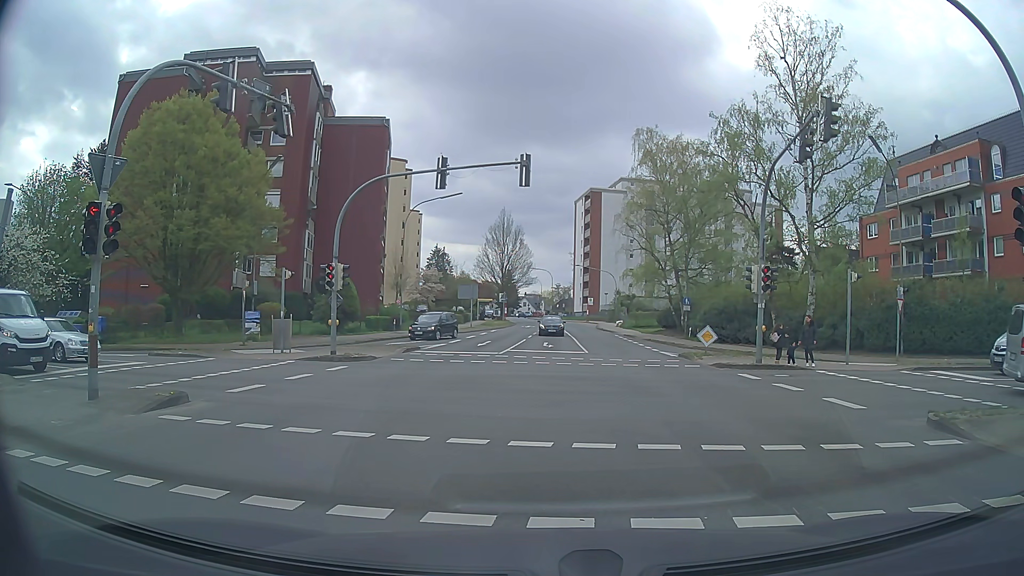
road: tertiary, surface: asphalt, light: Day
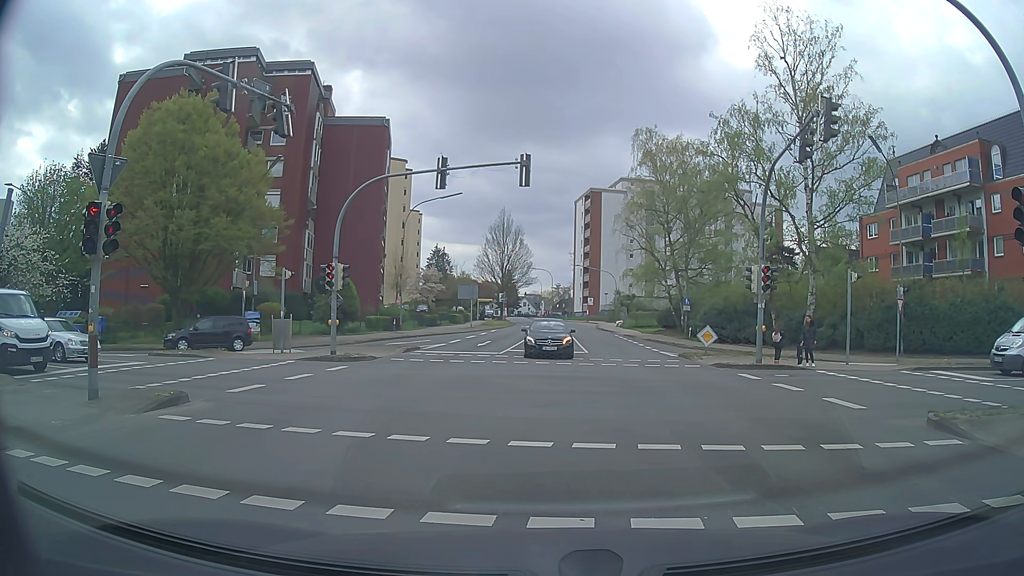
(0.0, 0.0) m; 0°
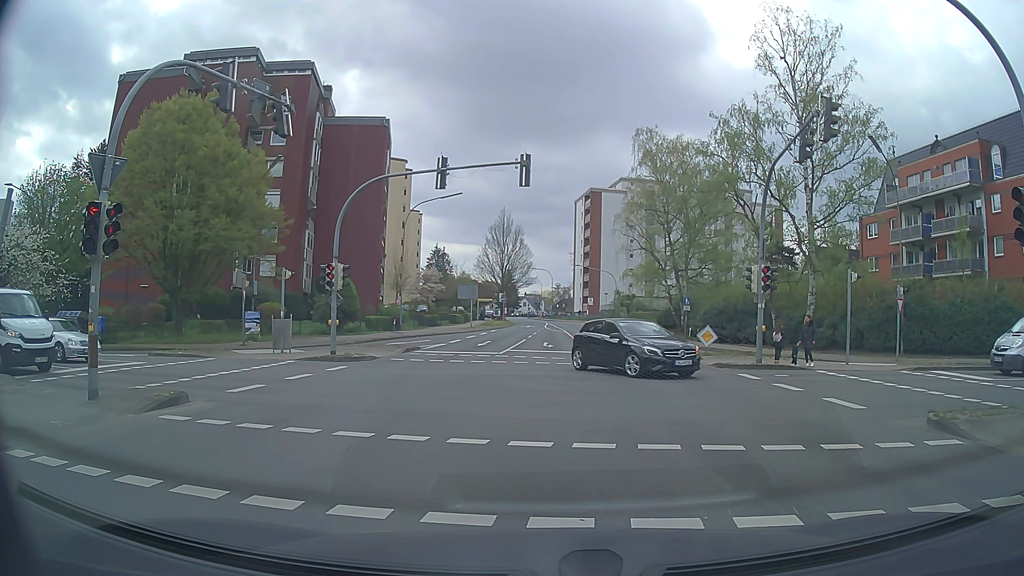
(0.0, 0.0) m; 0°
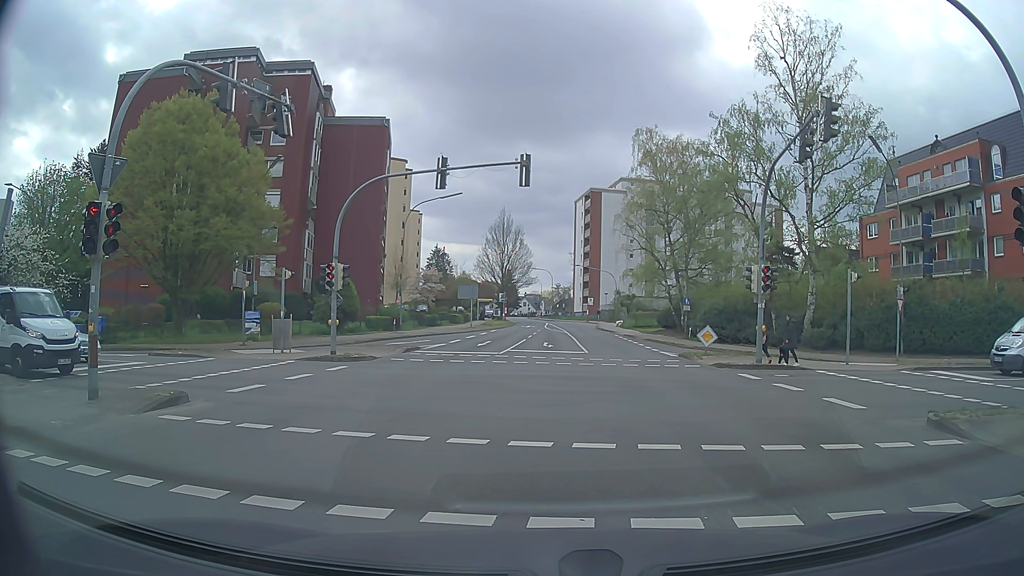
(0.0, 0.0) m; 0°
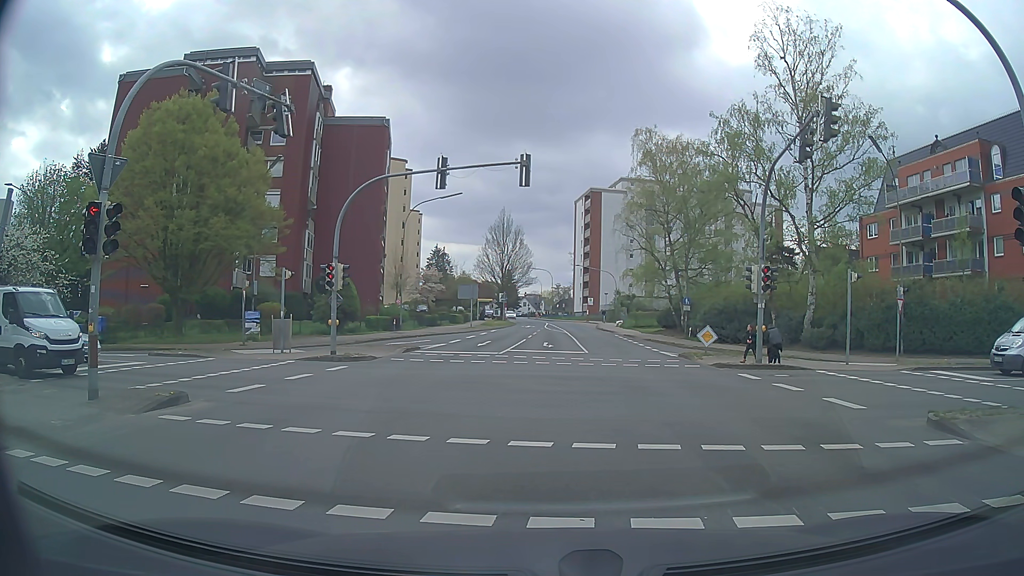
(0.0, 0.0) m; 0°
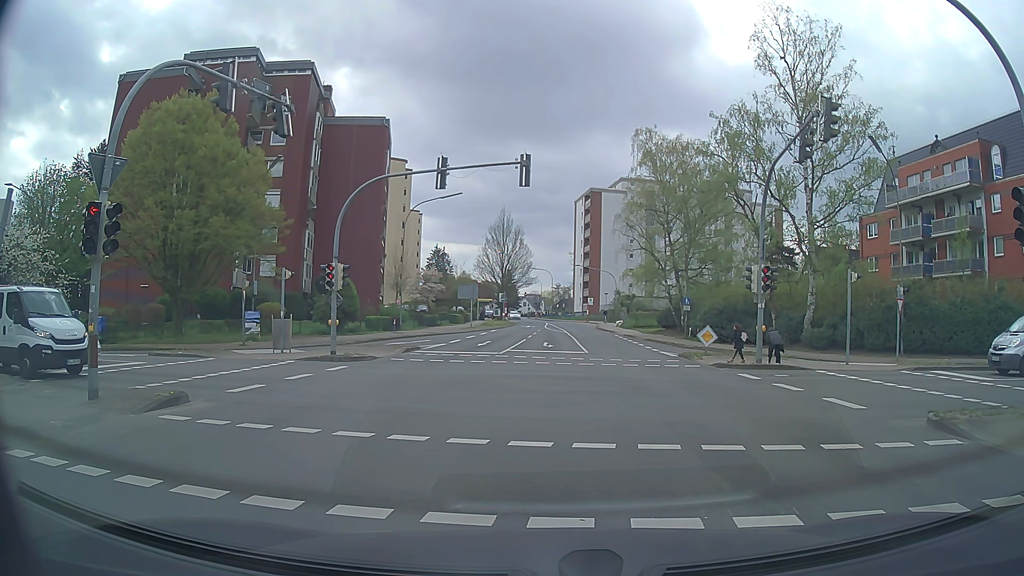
(0.0, 0.0) m; 0°
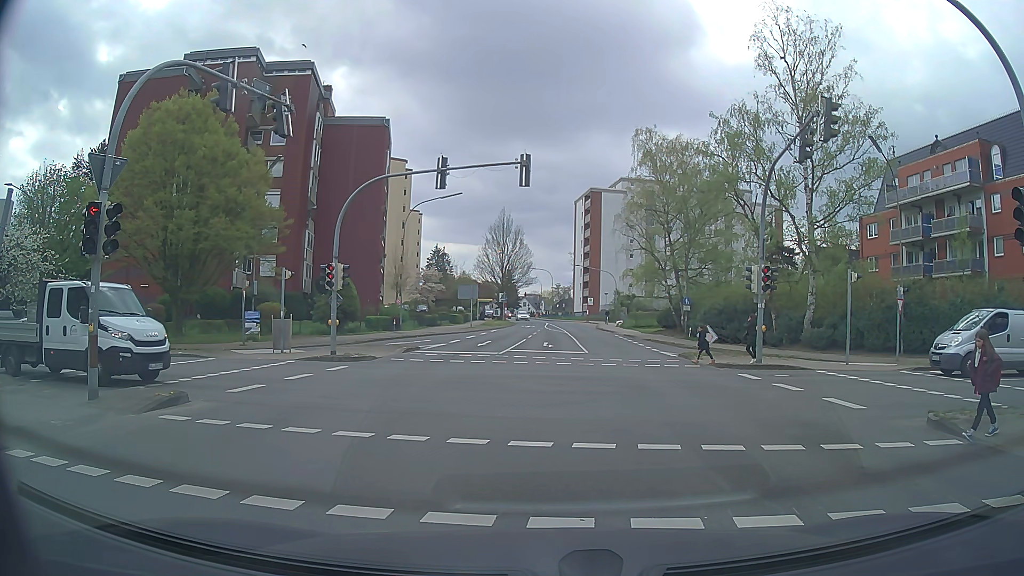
(0.0, 0.0) m; 0°
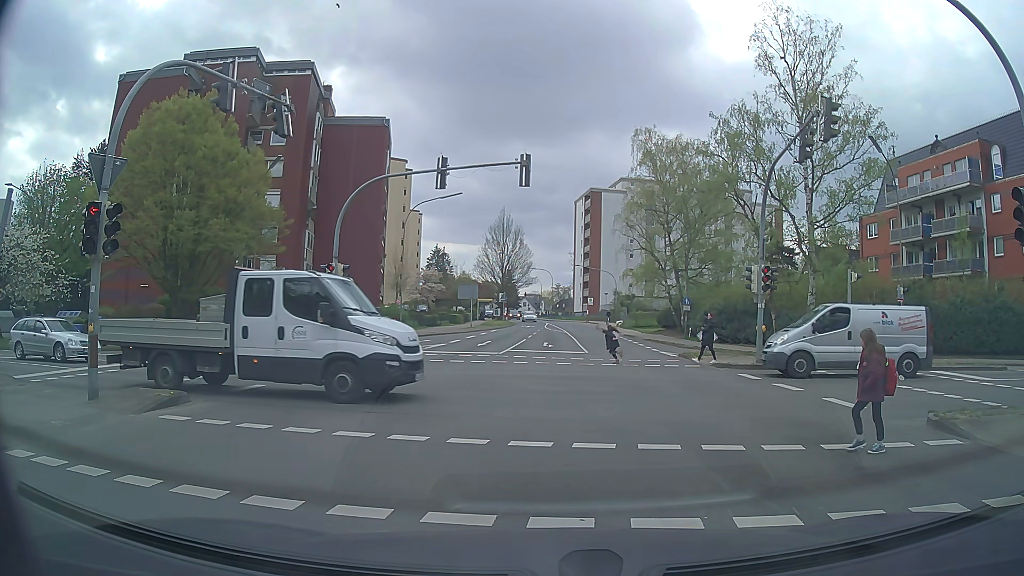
(0.0, 0.0) m; 0°
